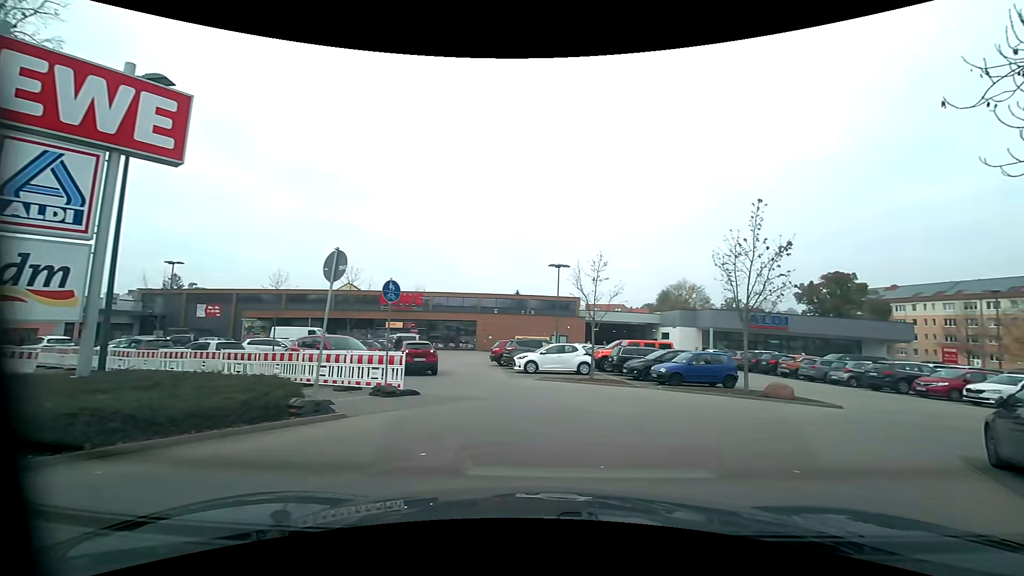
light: Day
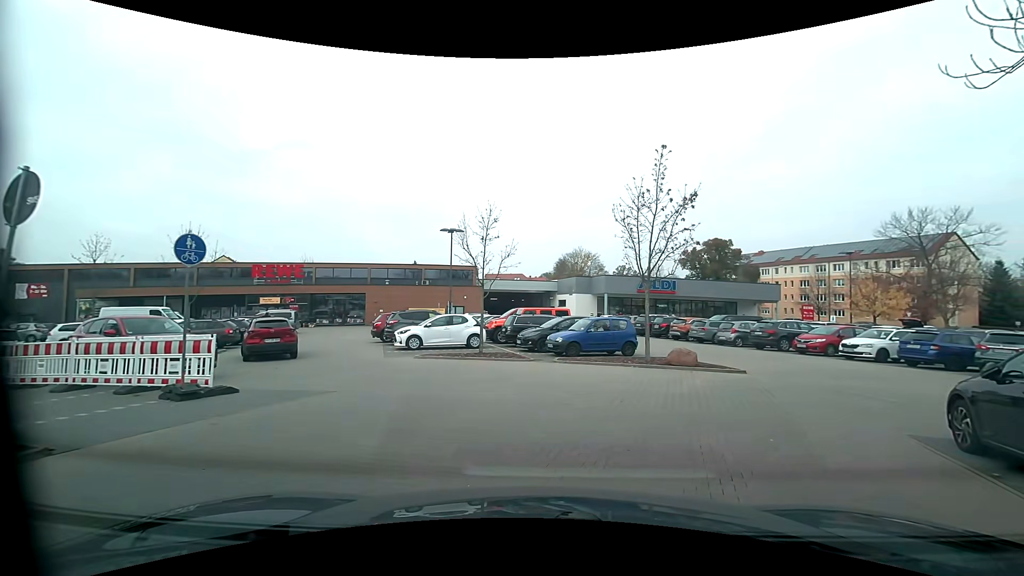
(+0.5, +3.1) m; +12°
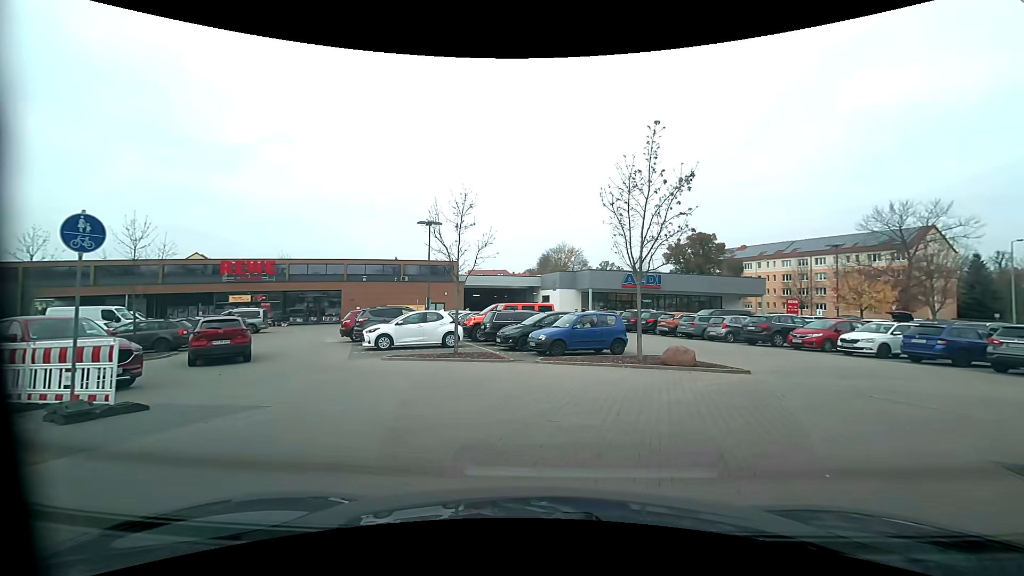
(+0.1, +1.7) m; +3°
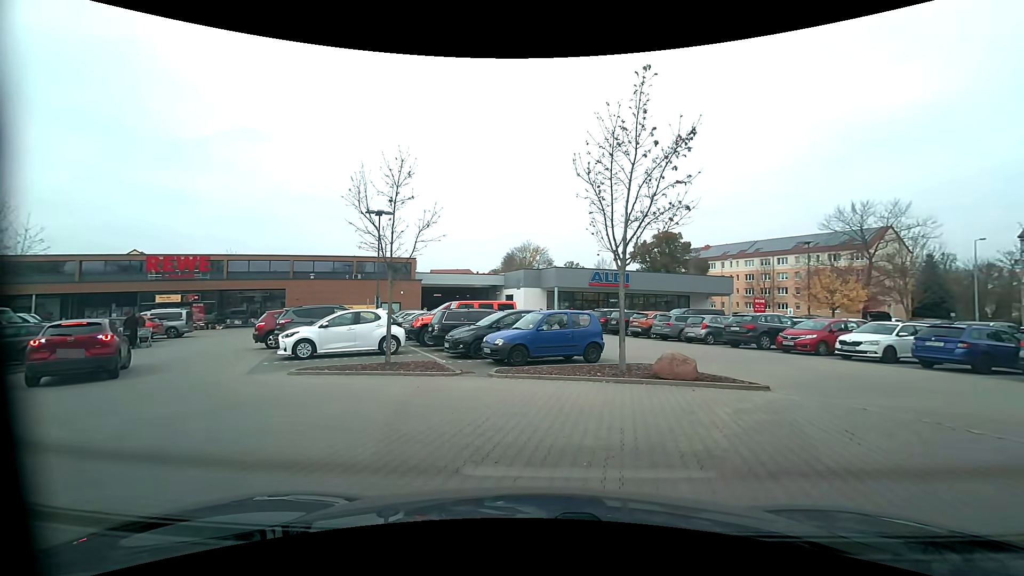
(+0.1, +3.4) m; +4°
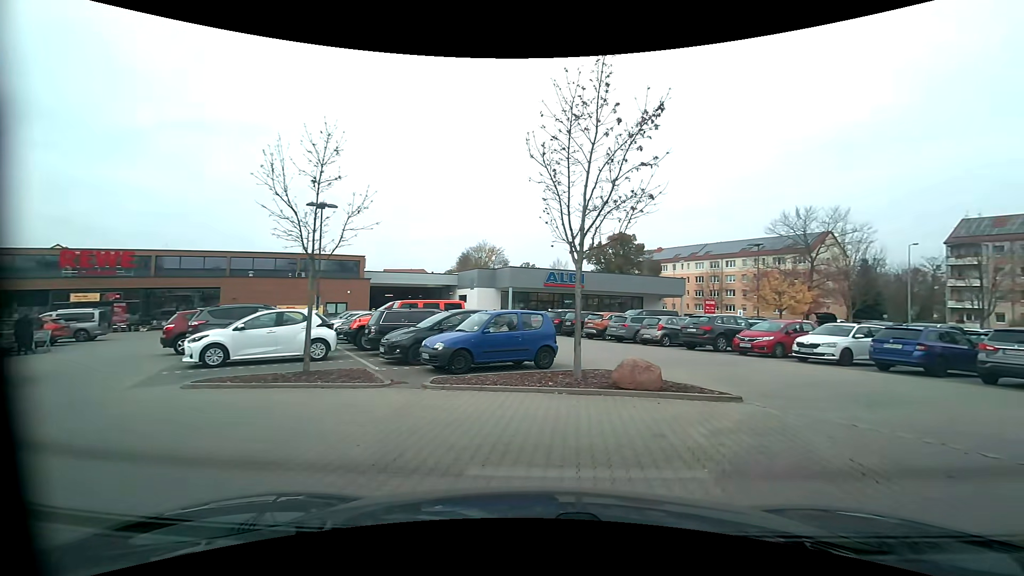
(+0.1, +1.6) m; +4°
